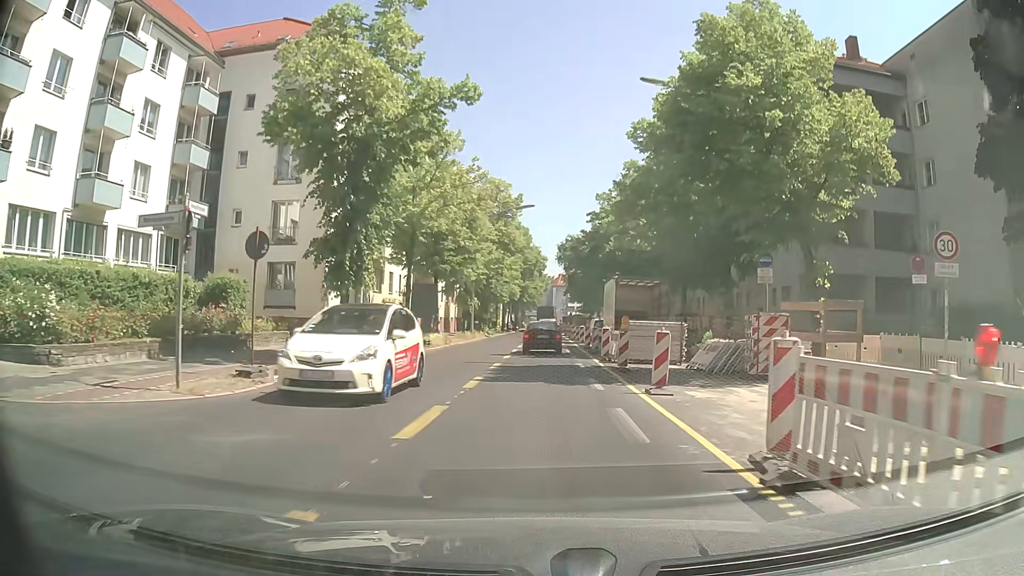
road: secondary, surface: asphalt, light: Day
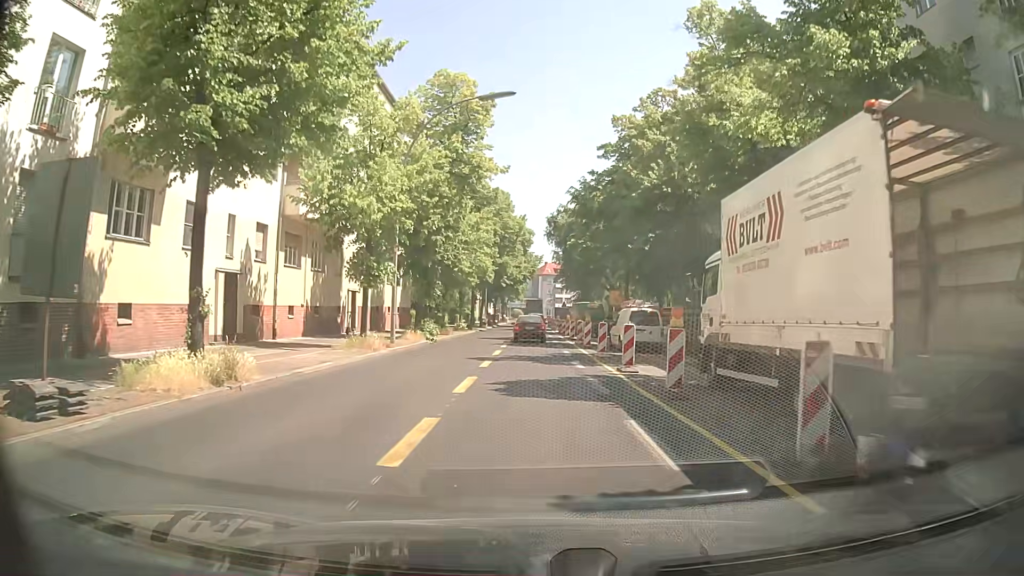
(+0.4, +25.2) m; +1°
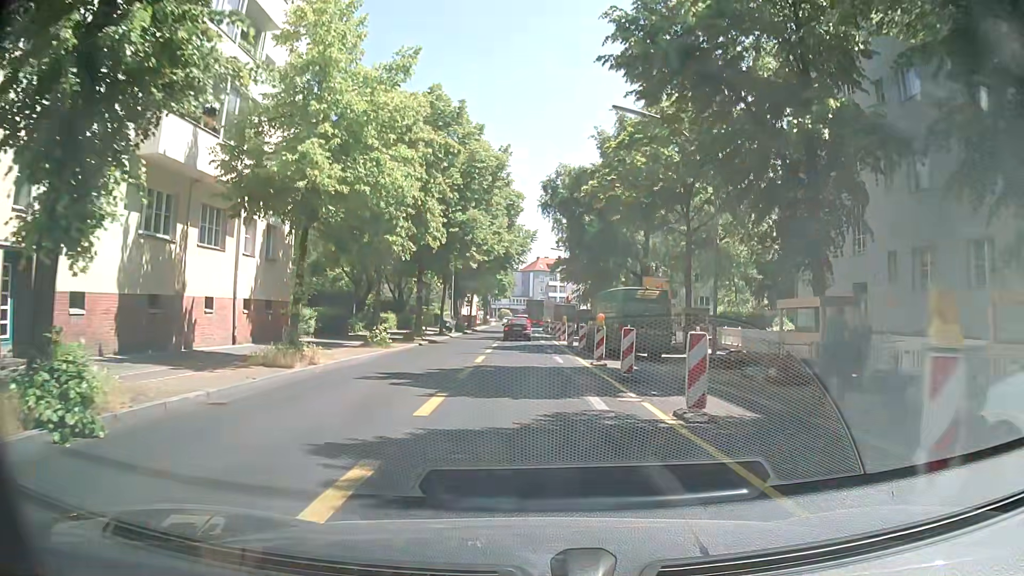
(+0.4, +26.4) m; +1°
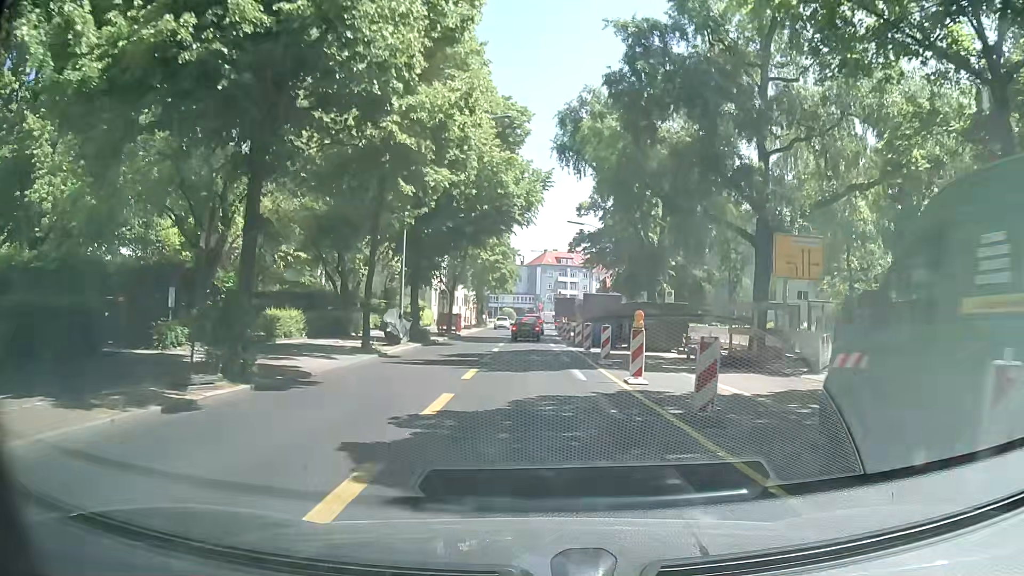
(0.0, +23.9) m; 0°
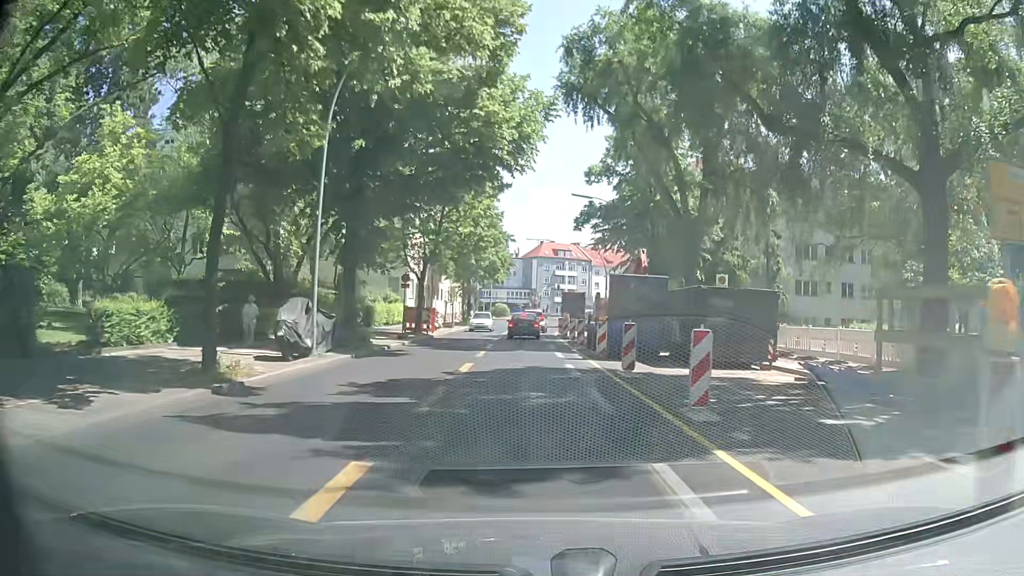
(0.0, +11.9) m; 0°
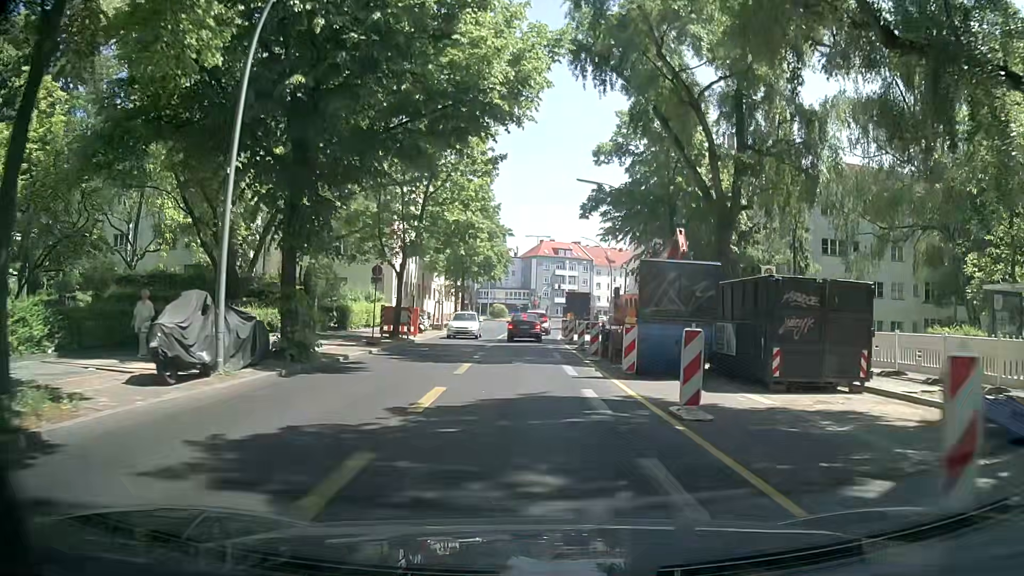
(+0.1, +5.8) m; 0°
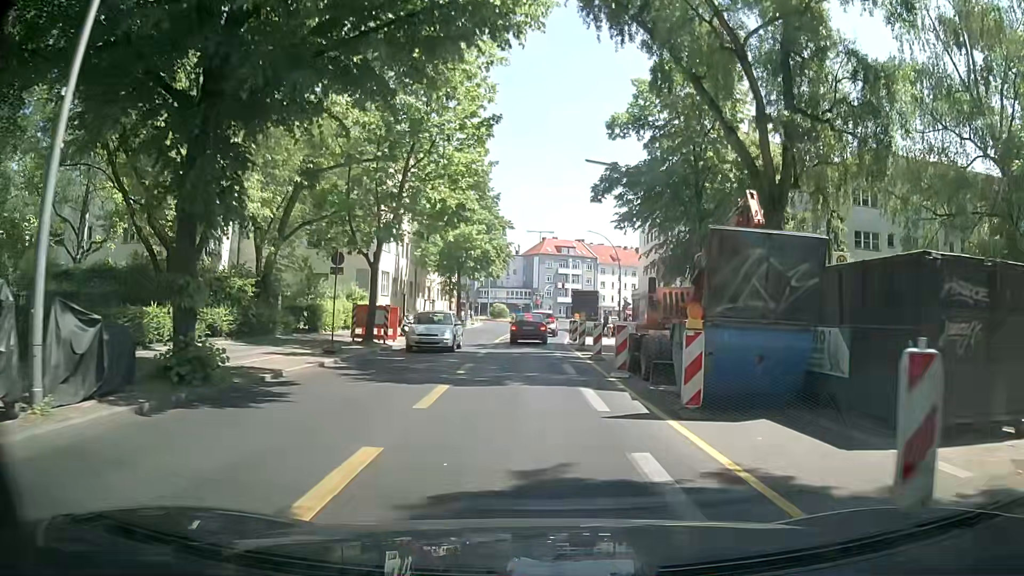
(0.0, +5.5) m; +1°
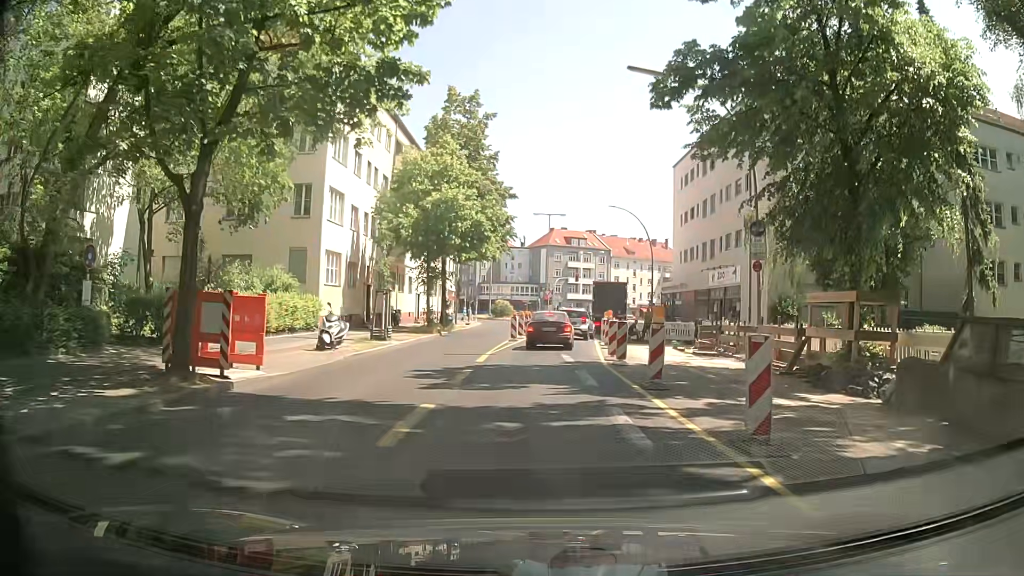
(-0.2, +14.5) m; -1°
